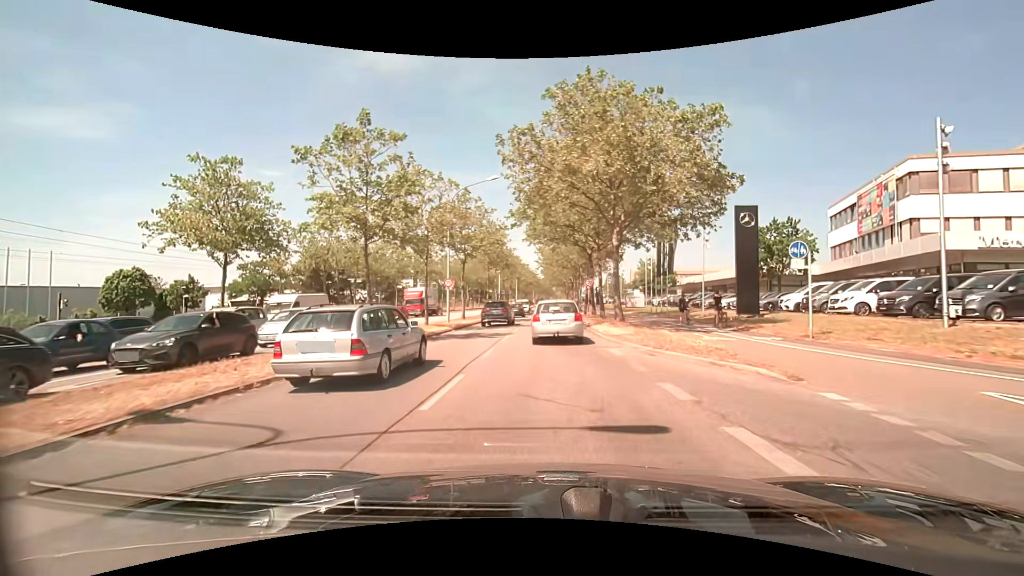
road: primary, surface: asphalt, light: Day
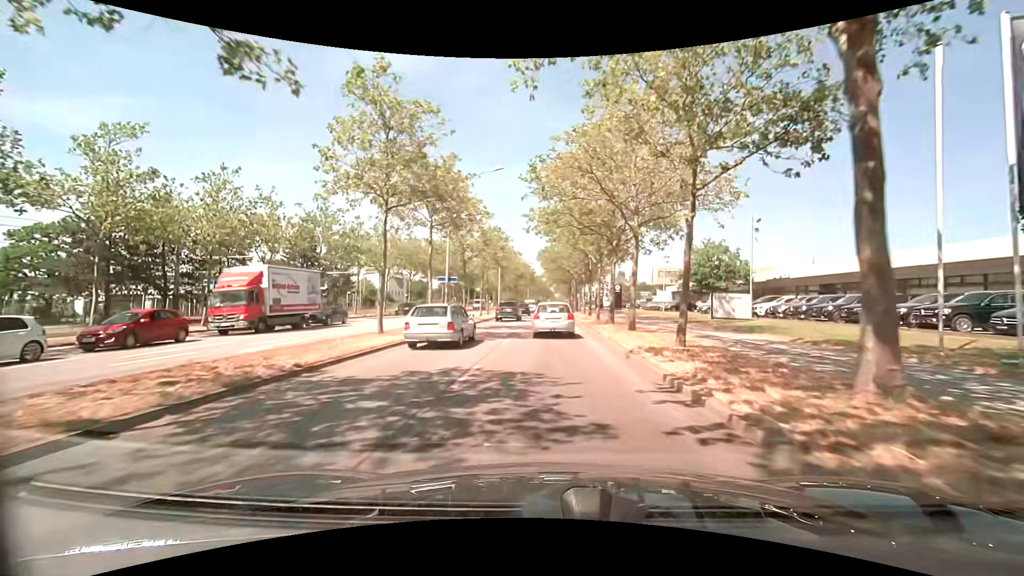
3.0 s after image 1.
(+0.1, +34.5) m; 0°
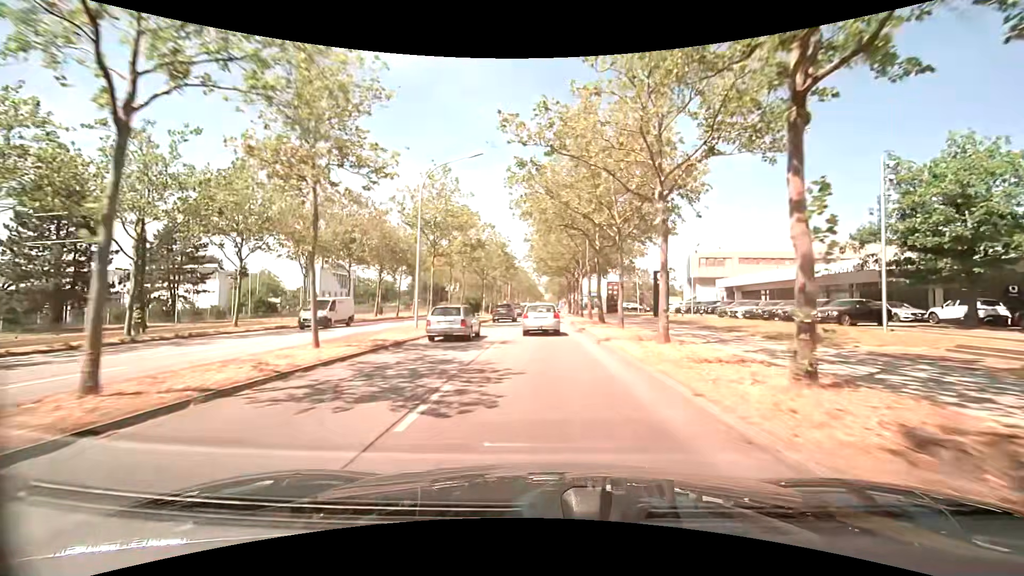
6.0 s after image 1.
(+0.3, +38.9) m; +1°
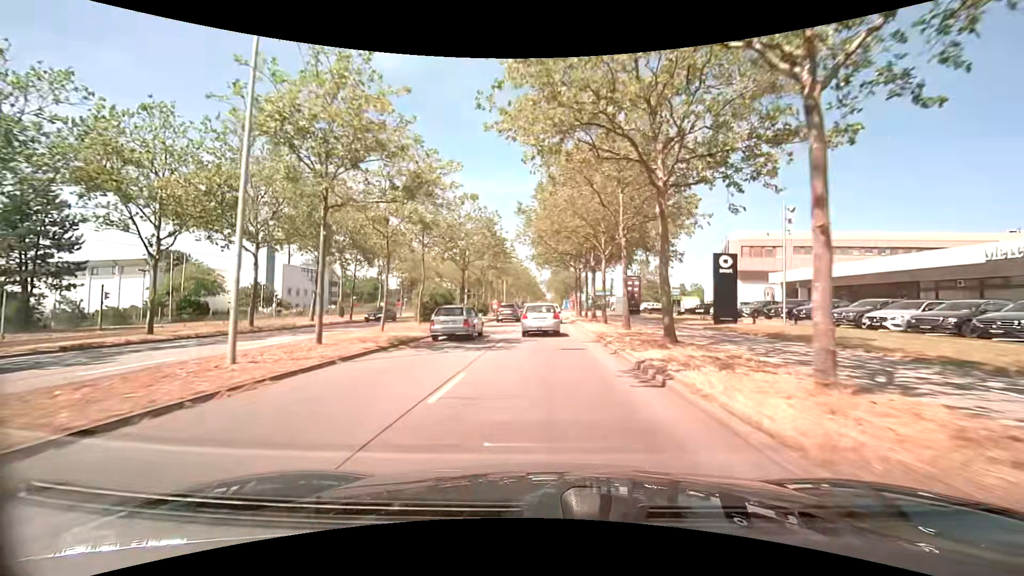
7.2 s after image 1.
(0.0, +16.4) m; -1°
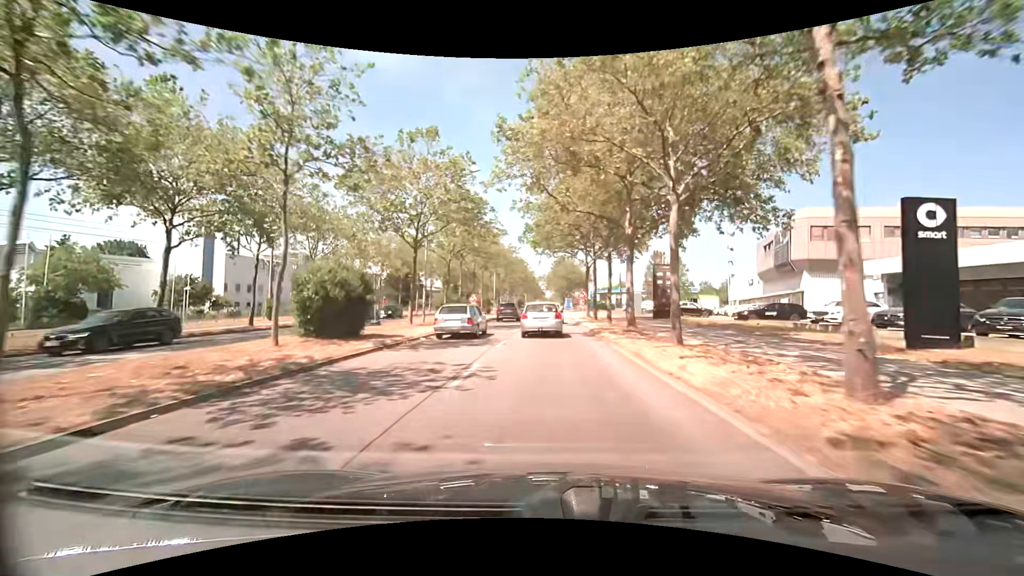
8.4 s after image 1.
(+0.1, +16.6) m; 0°
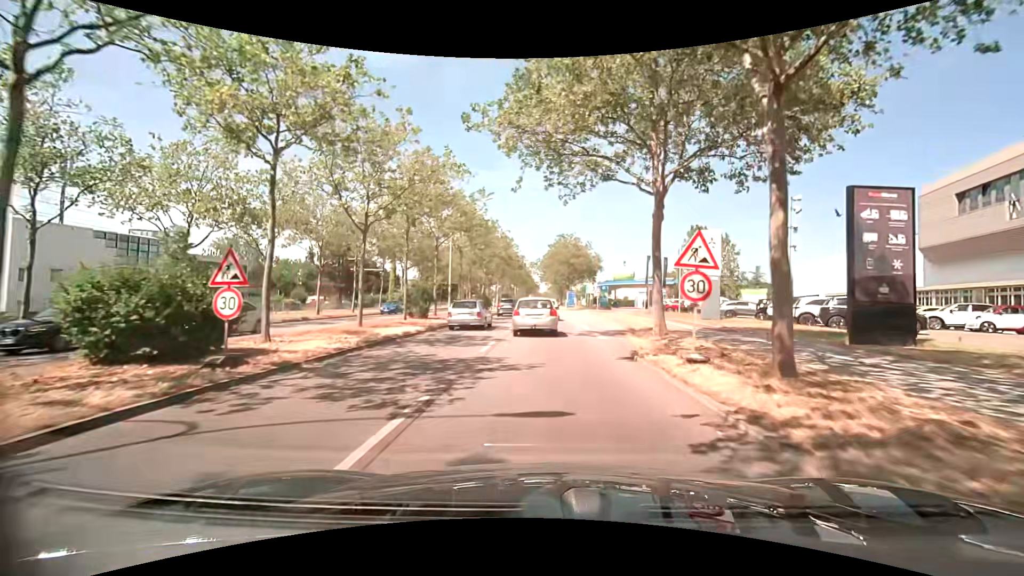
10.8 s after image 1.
(+0.2, +29.6) m; +1°
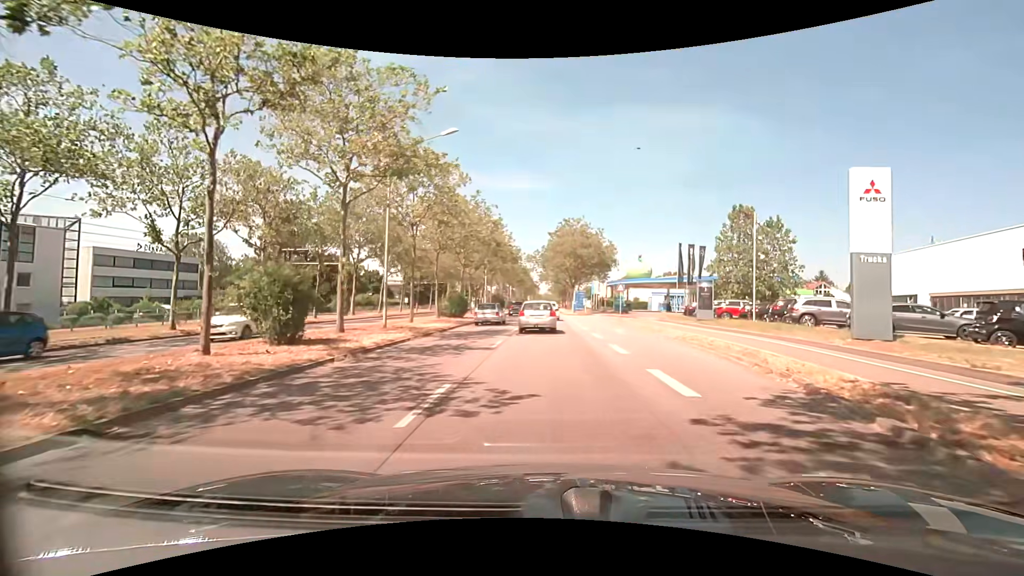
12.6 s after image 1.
(0.0, +16.3) m; 0°
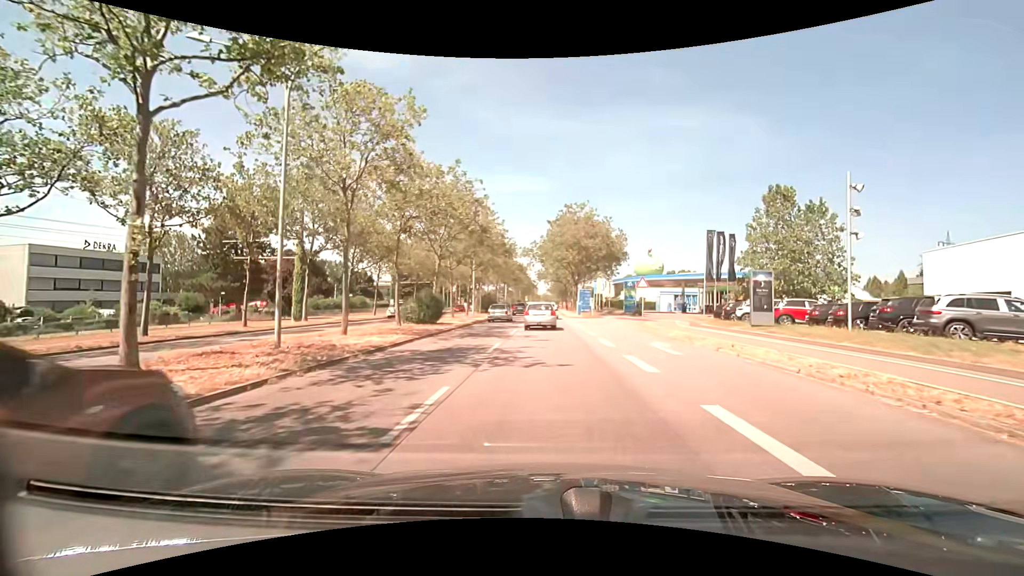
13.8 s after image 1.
(0.0, +9.6) m; 0°
(0, +10) (0, +20) (0, +30) (0, +40) (0, +50) (+1, +60) (+1, +70) (+1, +80) (+1, +90) (+1, +100) m
